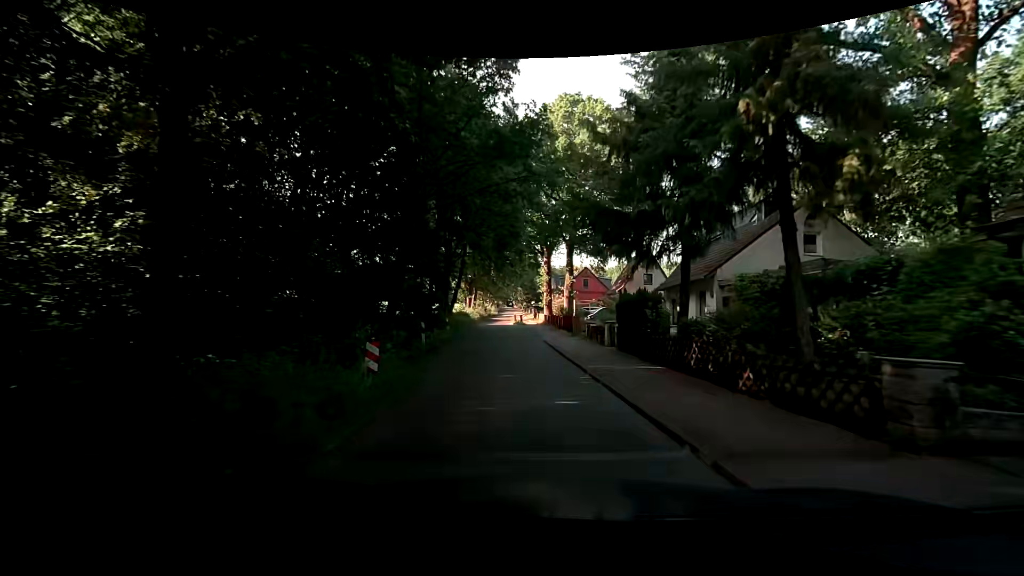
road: residential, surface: asphalt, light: Day
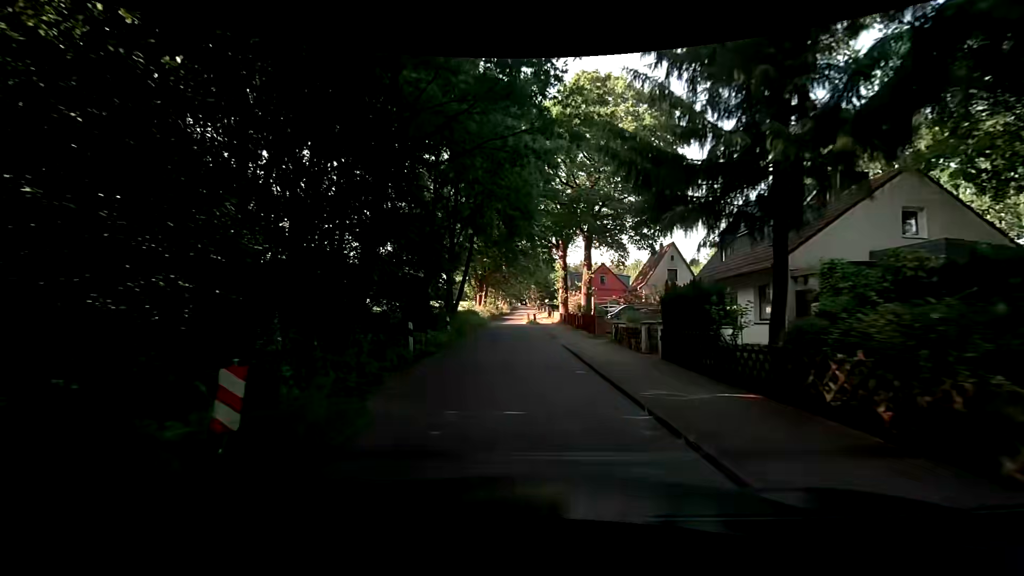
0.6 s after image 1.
(-0.1, +4.3) m; -2°
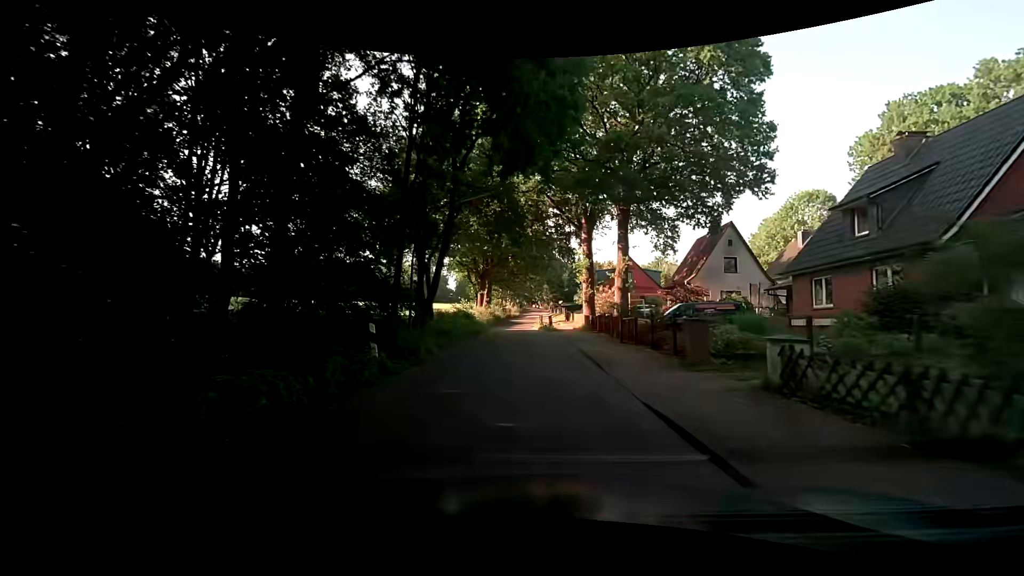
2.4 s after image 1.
(-0.2, +13.3) m; -1°
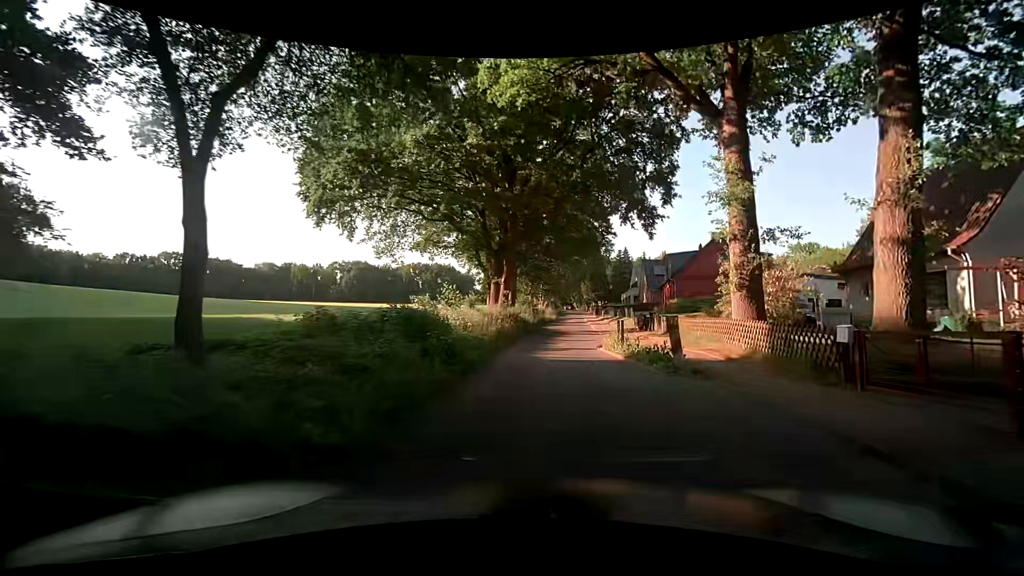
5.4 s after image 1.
(-1.6, +23.5) m; -5°
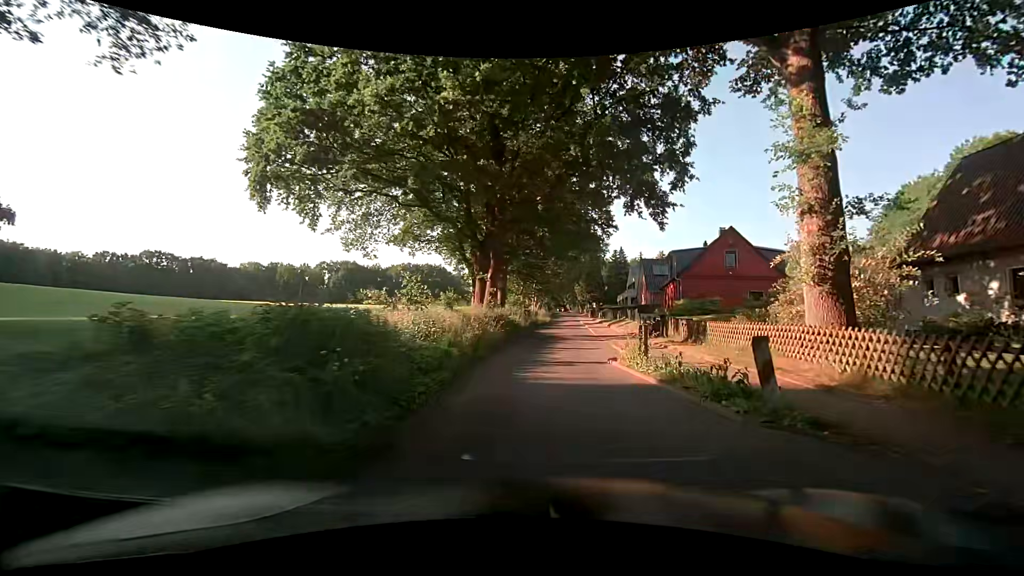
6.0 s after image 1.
(0.0, +4.8) m; 0°
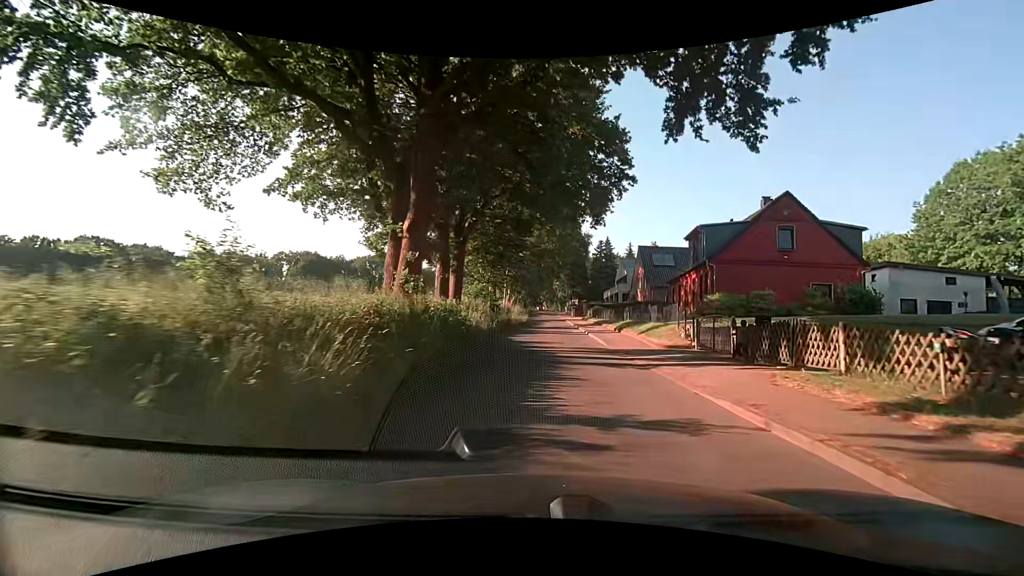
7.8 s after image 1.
(+0.2, +14.6) m; +3°
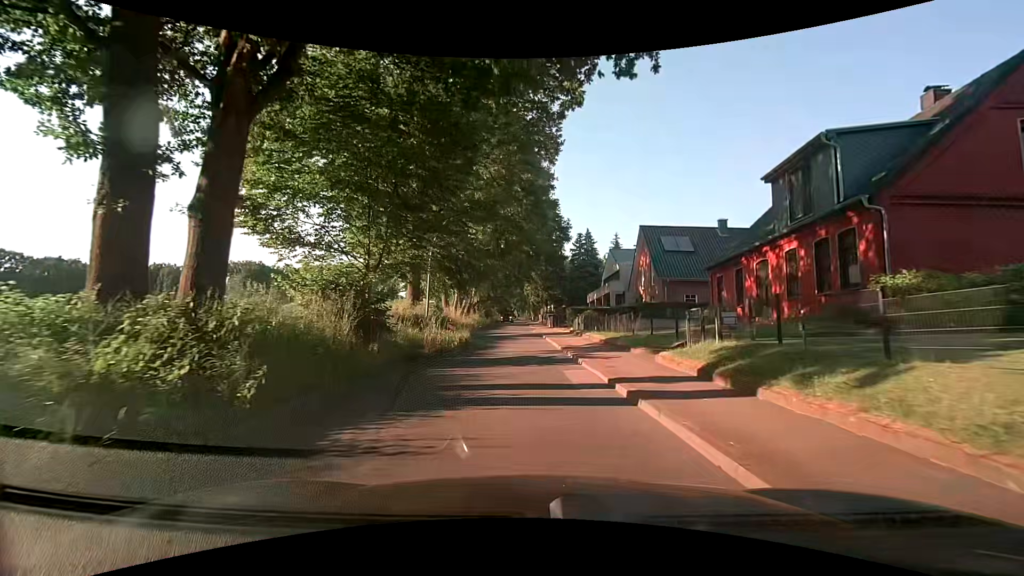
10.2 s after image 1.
(+1.4, +19.3) m; +5°
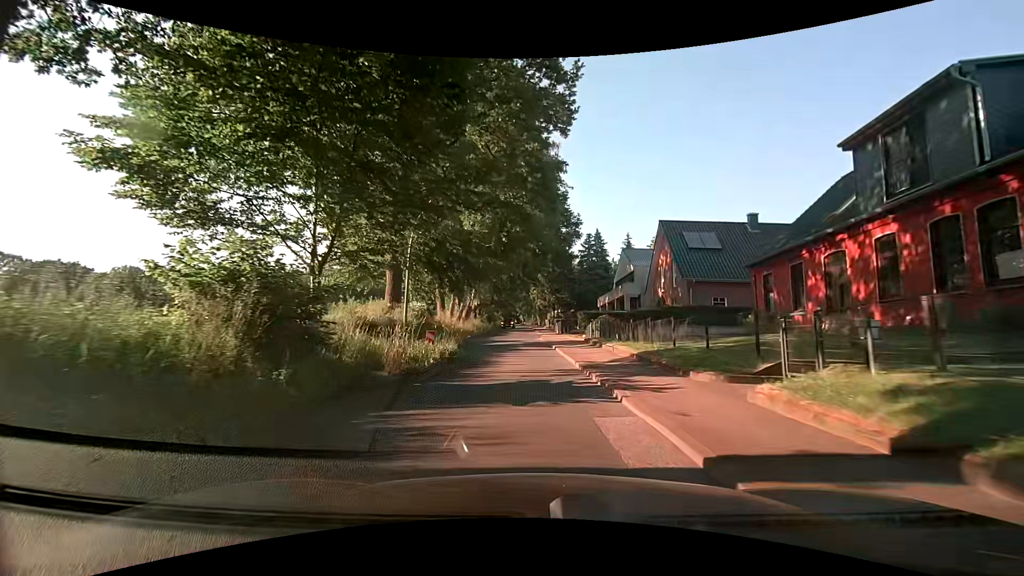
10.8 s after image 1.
(-0.1, +4.8) m; -2°
(0, +10) (0, +20) (-1, +30) (-1, +40) (-1, +50) (-1, +60) (-1, +70) (-2, +80) (-2, +90) (-3, +100) m
